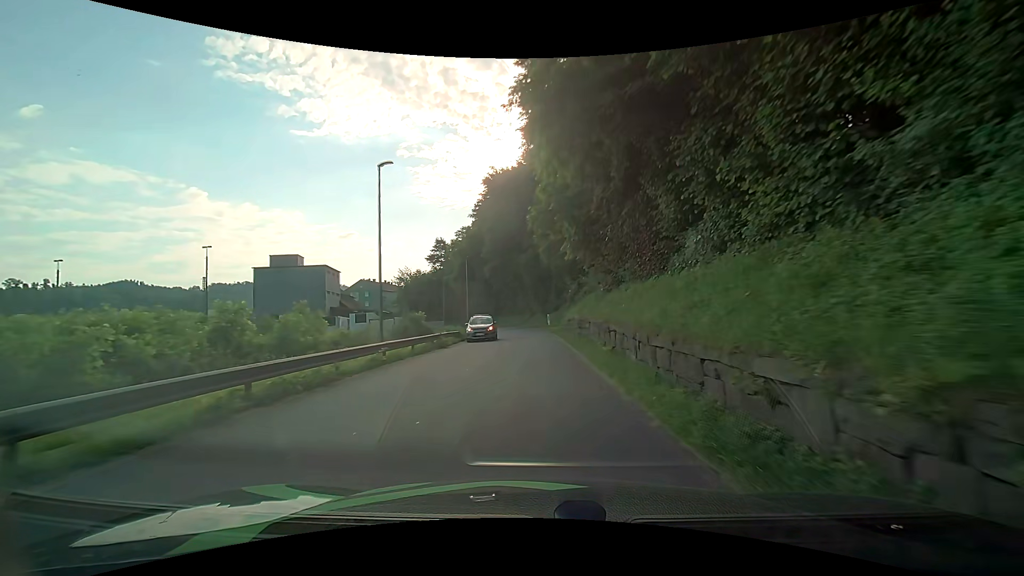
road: residential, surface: asphalt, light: Day
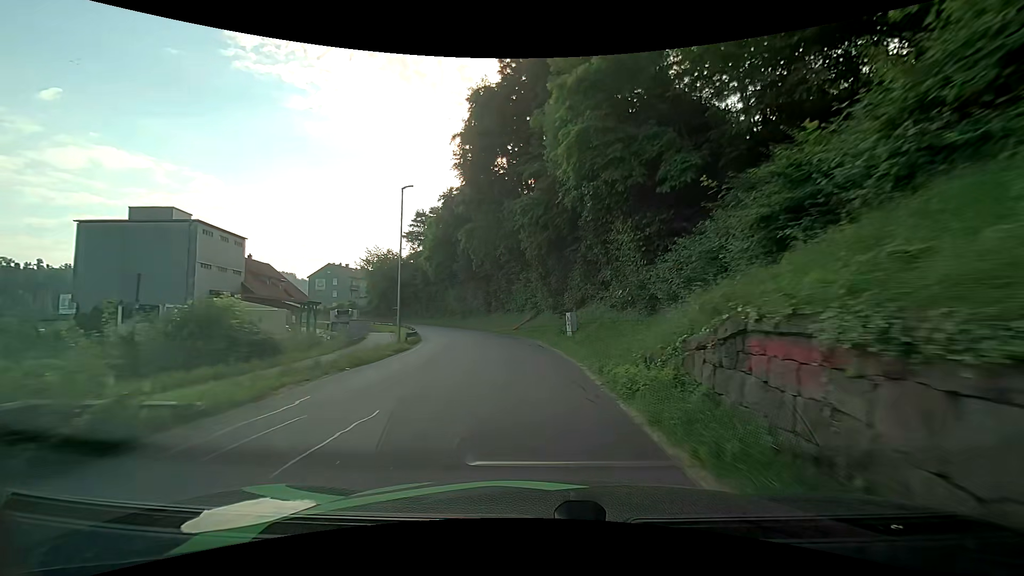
(+0.2, +28.3) m; 0°
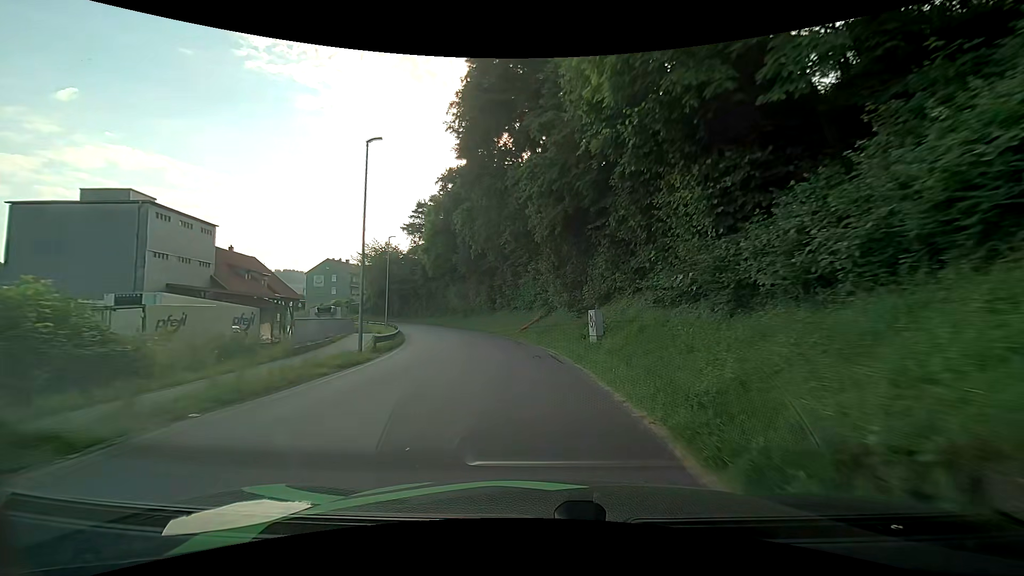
(0.0, +6.9) m; -1°
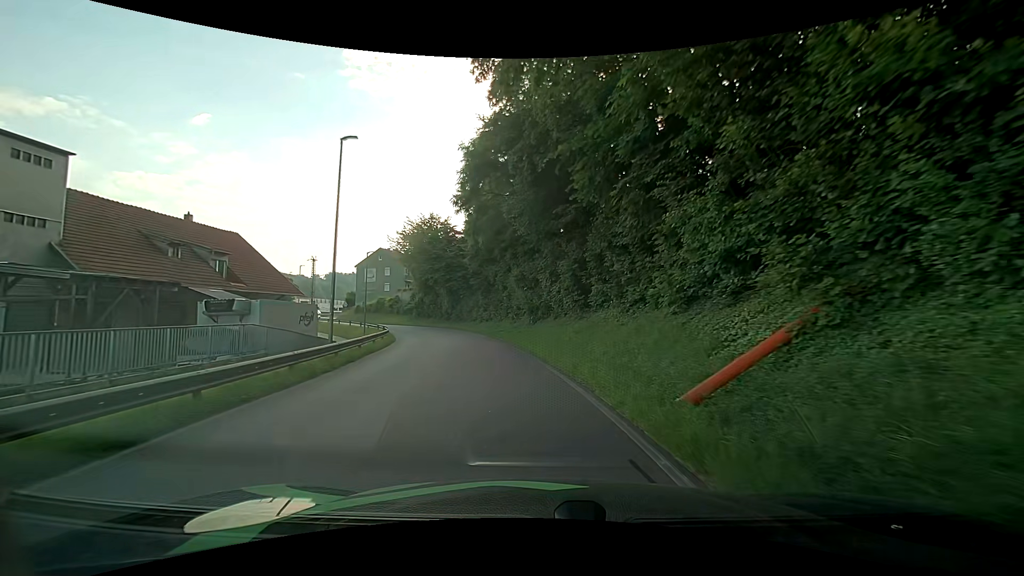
(-1.9, +25.3) m; -10°
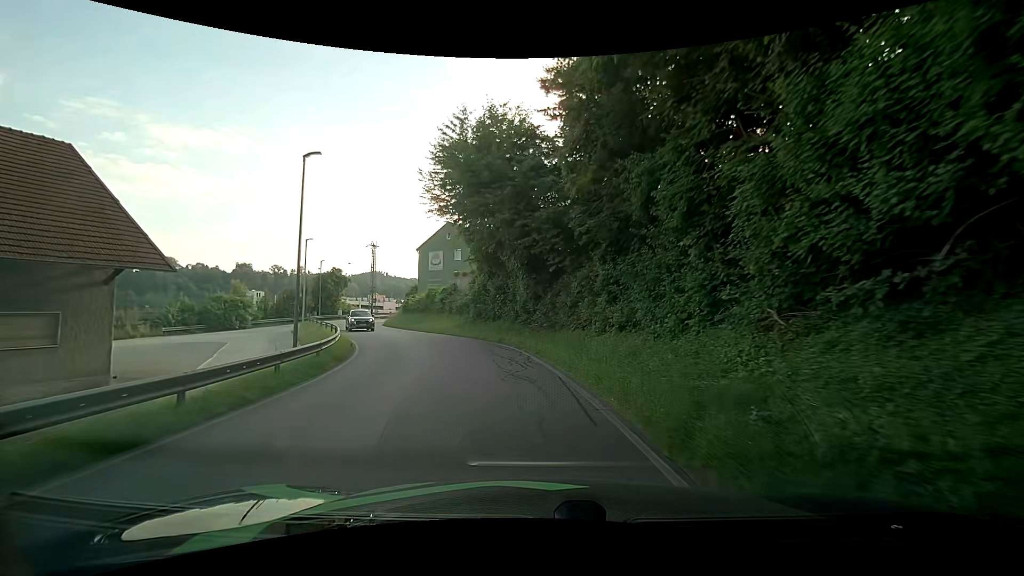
(-3.6, +29.2) m; -13°
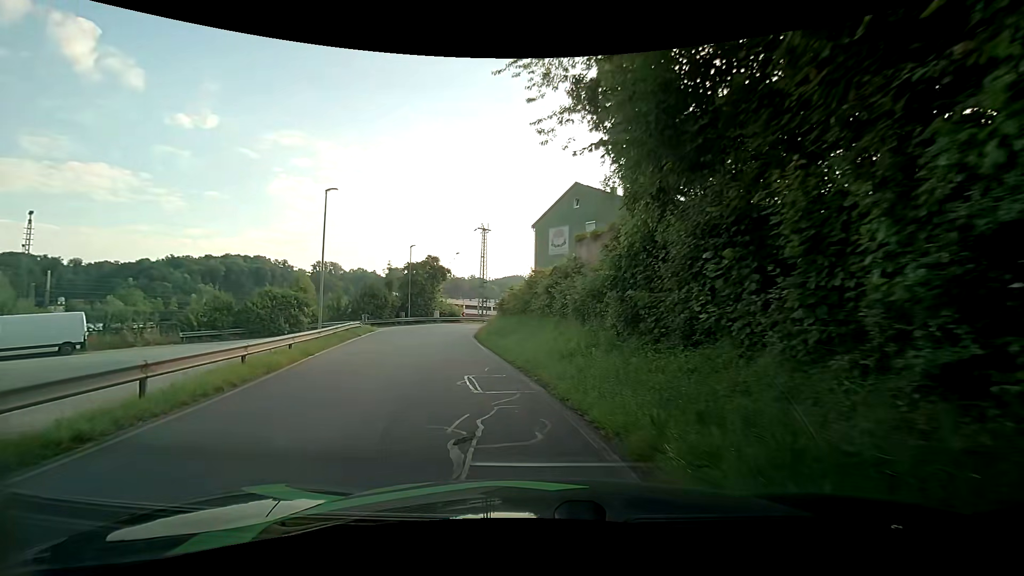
(-2.3, +21.0) m; -16°
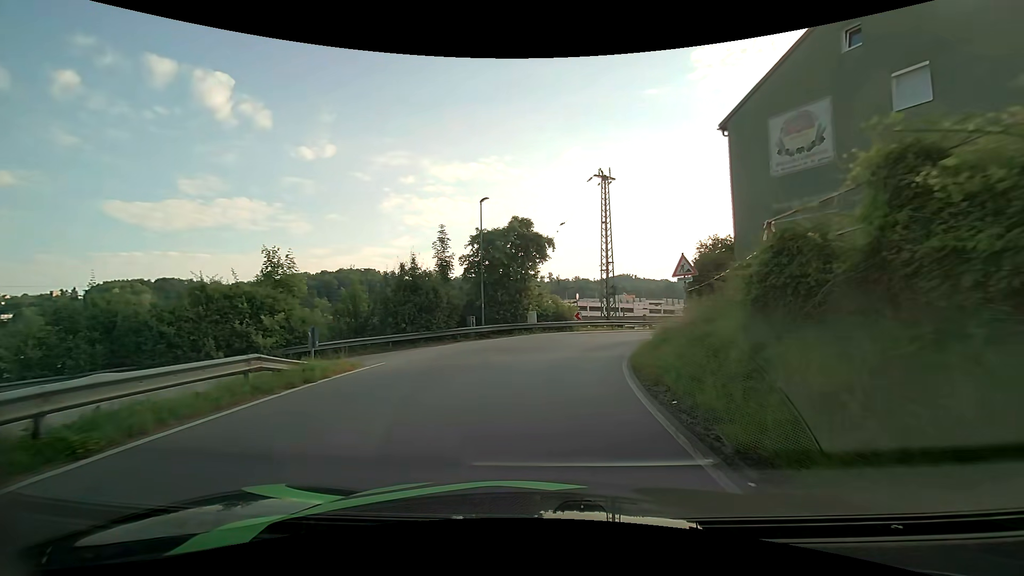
(-3.8, +23.5) m; -12°
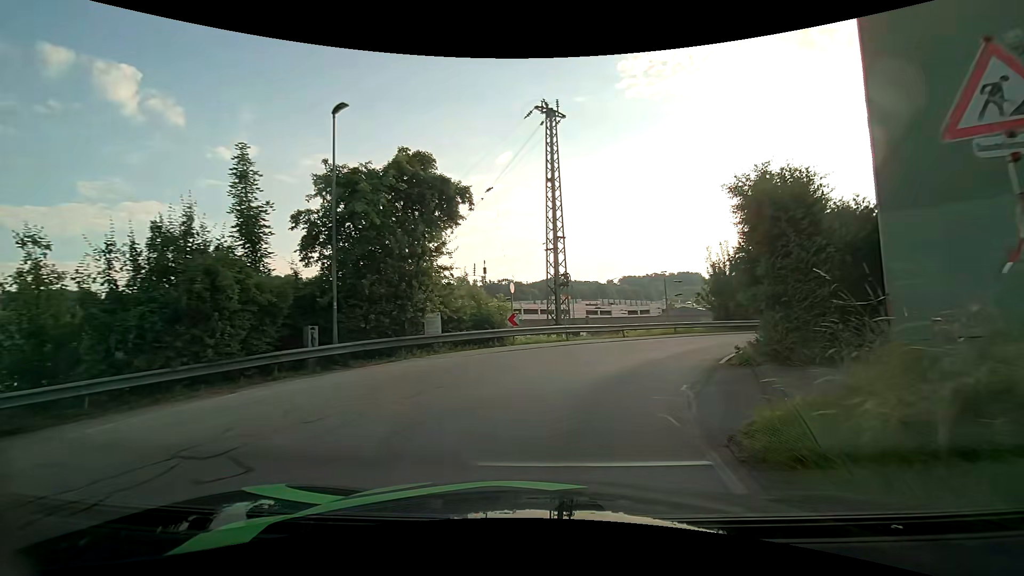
(+0.7, +13.4) m; +7°
(+1, +10) (+5, +19) (+12, +26) (+20, +33) (+28, +39) (+36, +45) (+44, +51) (+52, +57) (+61, +61) (+71, +62) m
